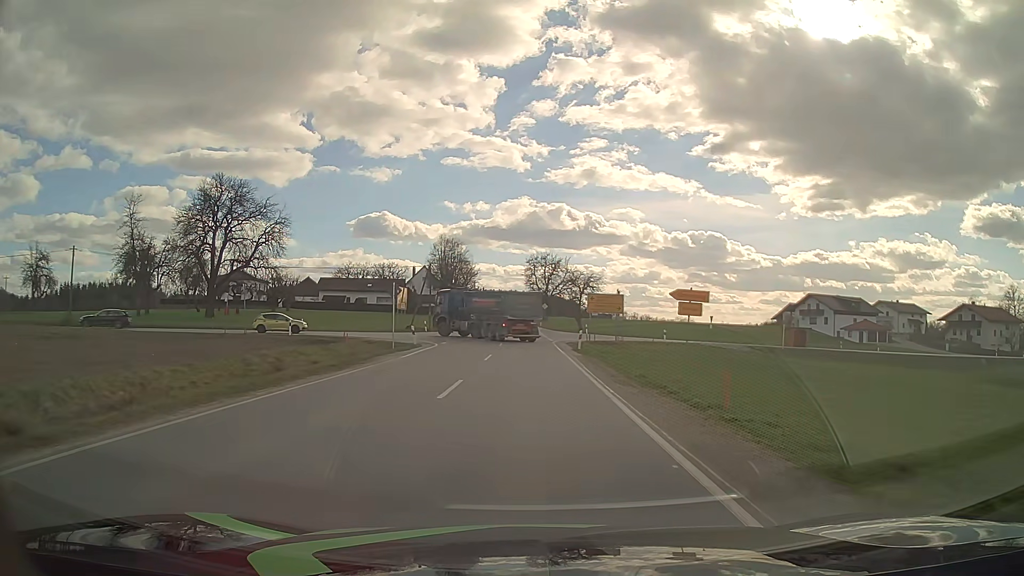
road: tertiary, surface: asphalt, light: Day
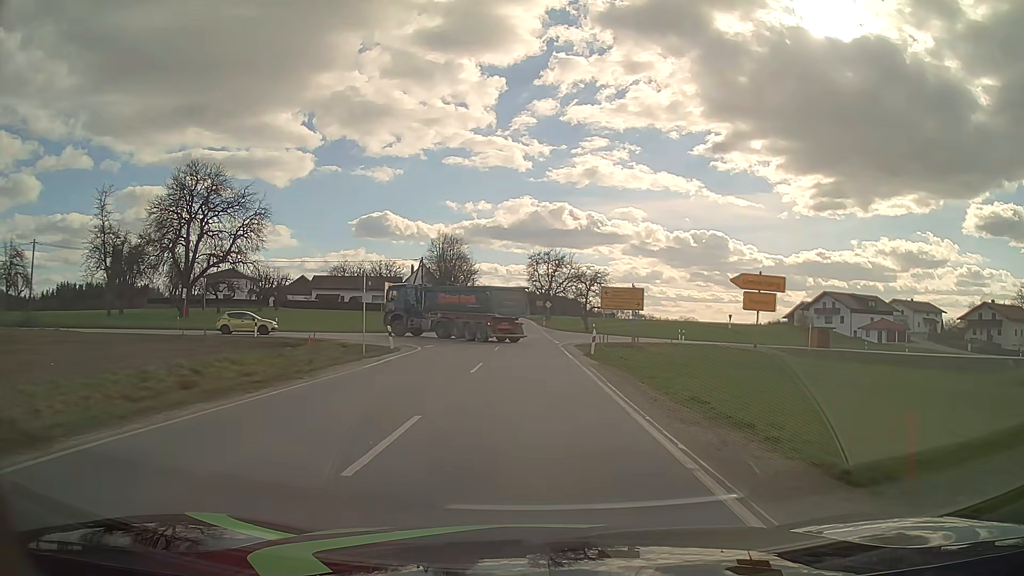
(0.0, +6.3) m; 0°
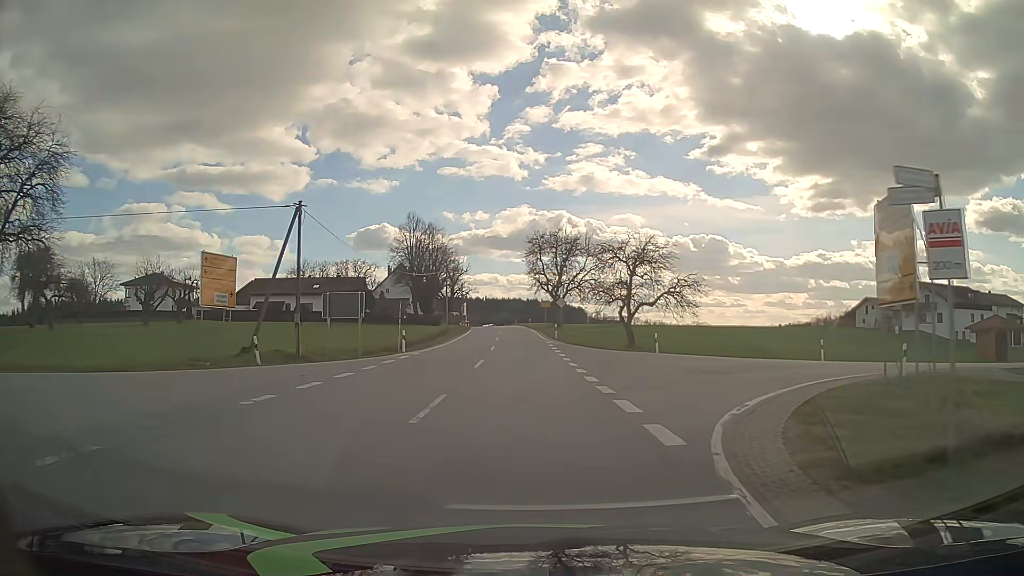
(-0.1, +32.7) m; 0°
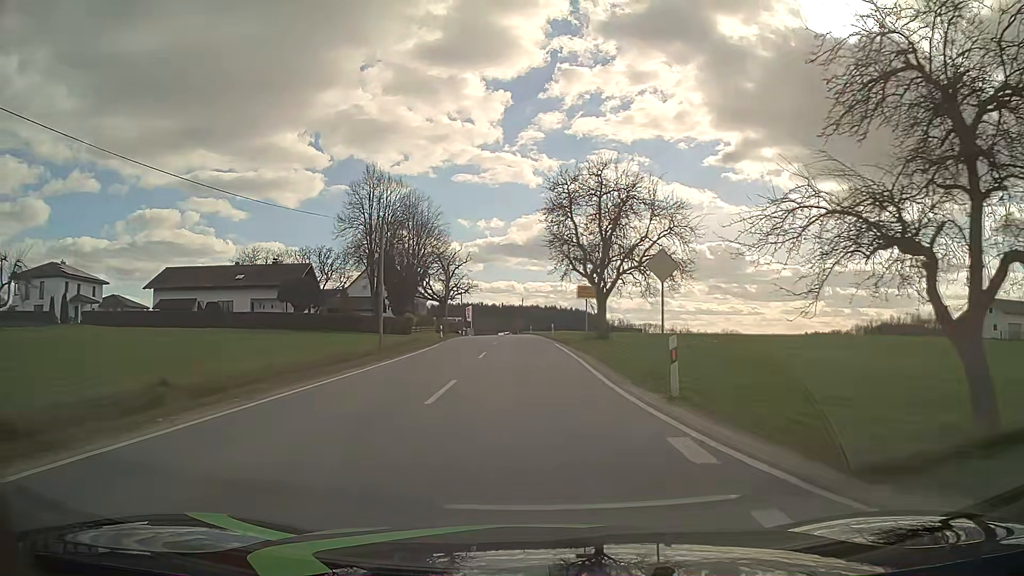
(-0.5, +34.7) m; -2°
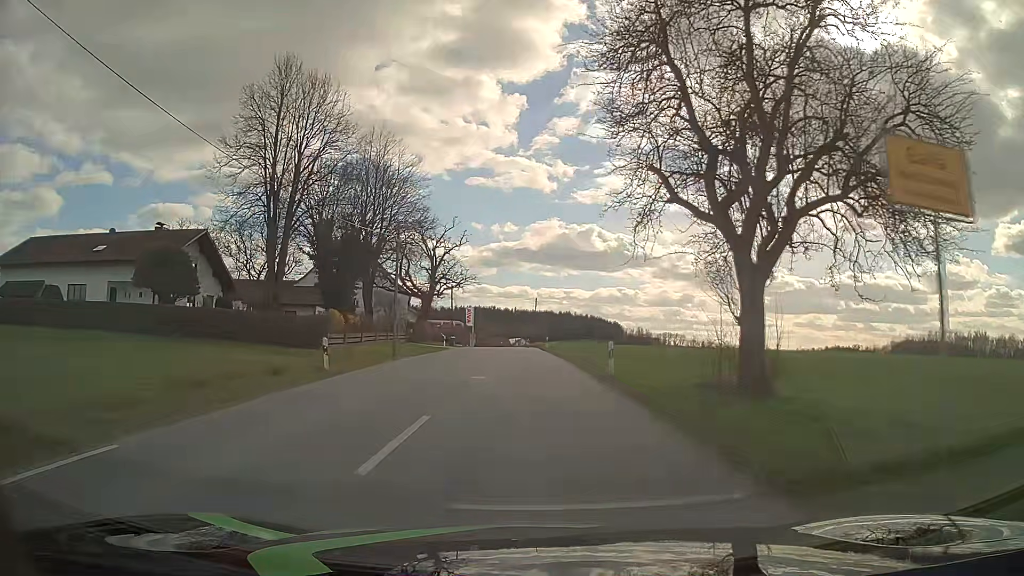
(-0.3, +28.9) m; -1°
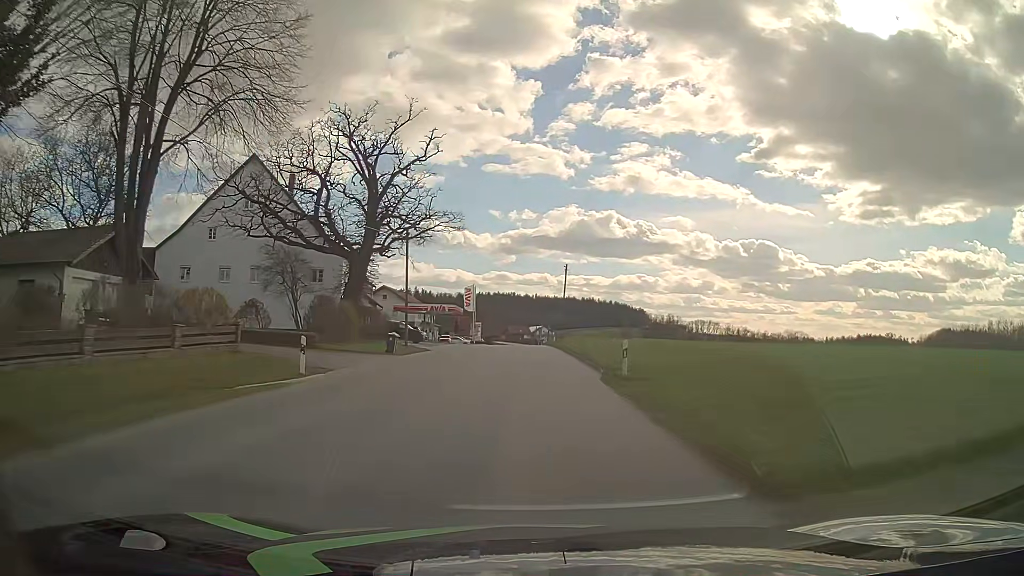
(-0.4, +37.3) m; -2°
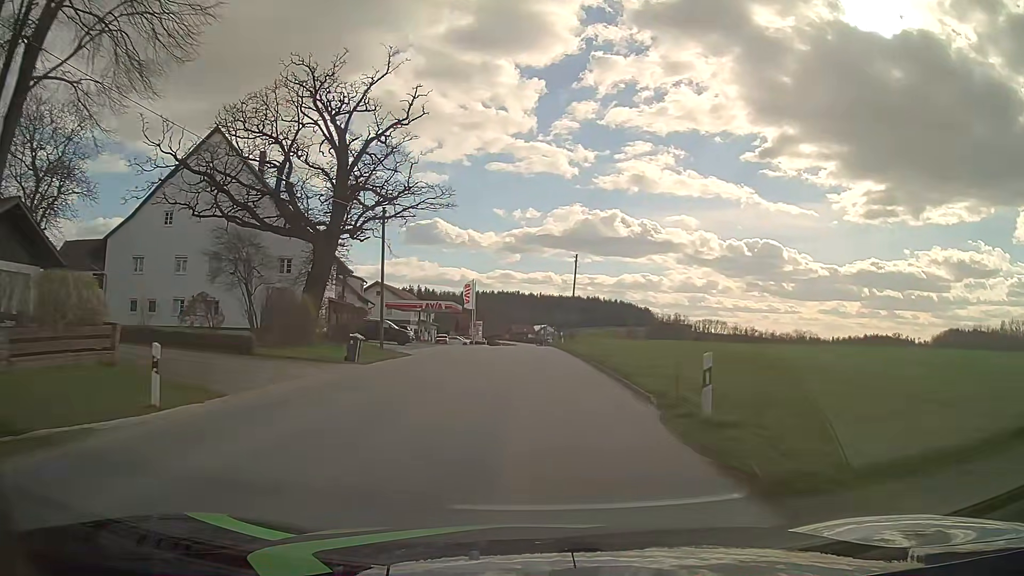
(0.0, +7.6) m; 0°
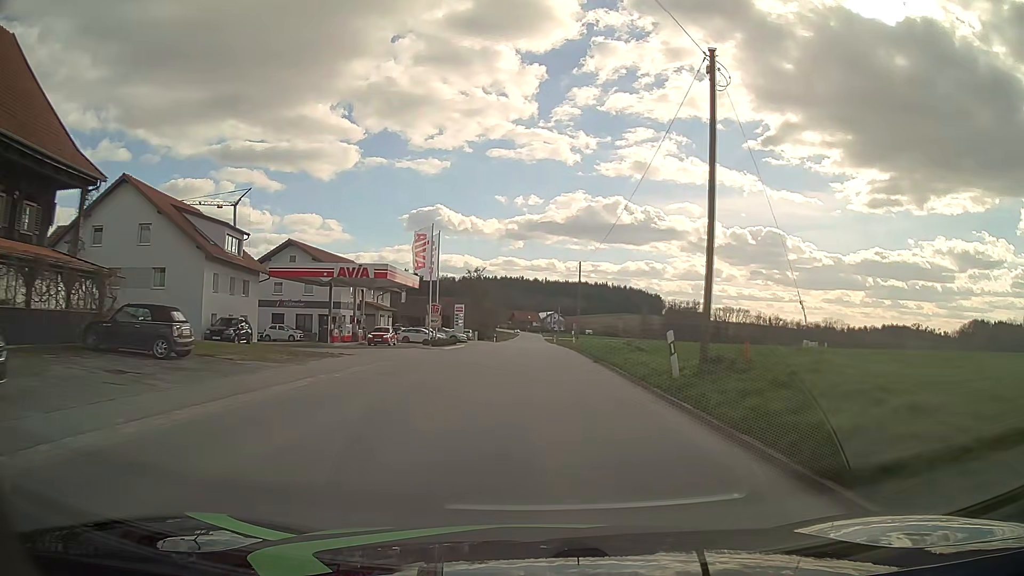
(-0.2, +38.4) m; 0°
(0, +10) (0, +20) (0, +30) (0, +40) (0, +50) (+1, +60) (+1, +70) (+1, +80) (+1, +90) (+1, +100) m
